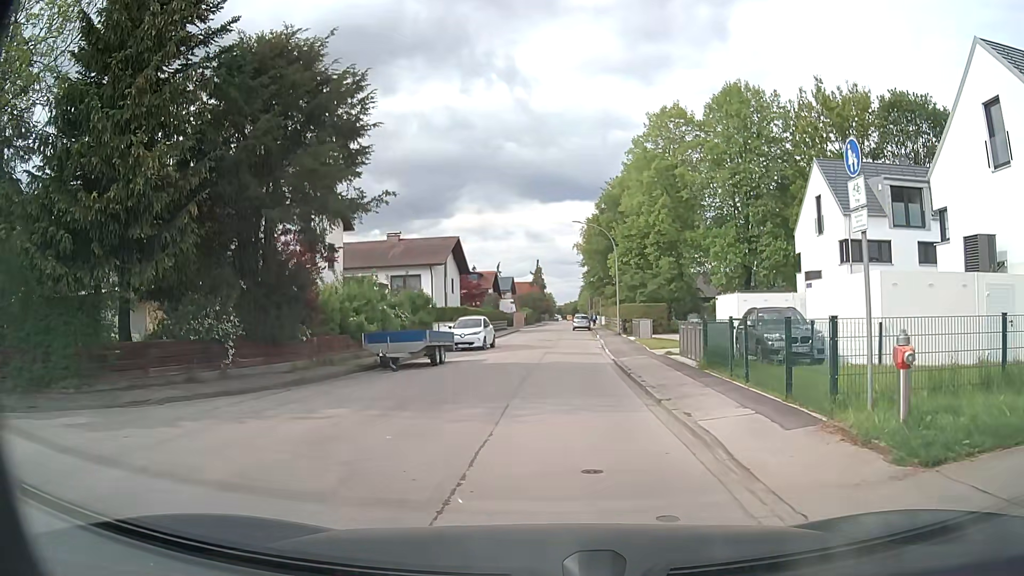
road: residential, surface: asphalt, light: Day
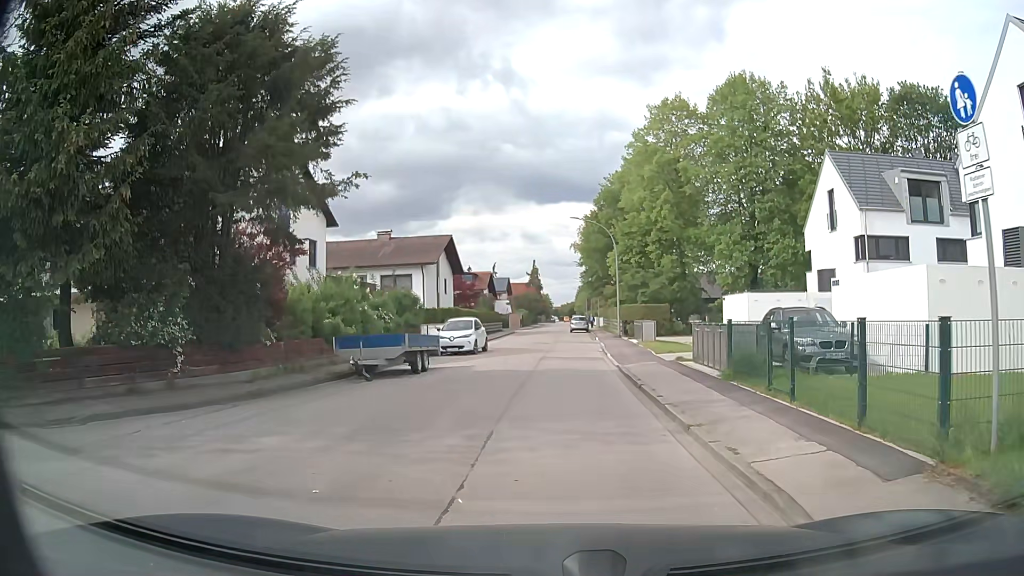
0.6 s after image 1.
(0.0, +2.4) m; 0°
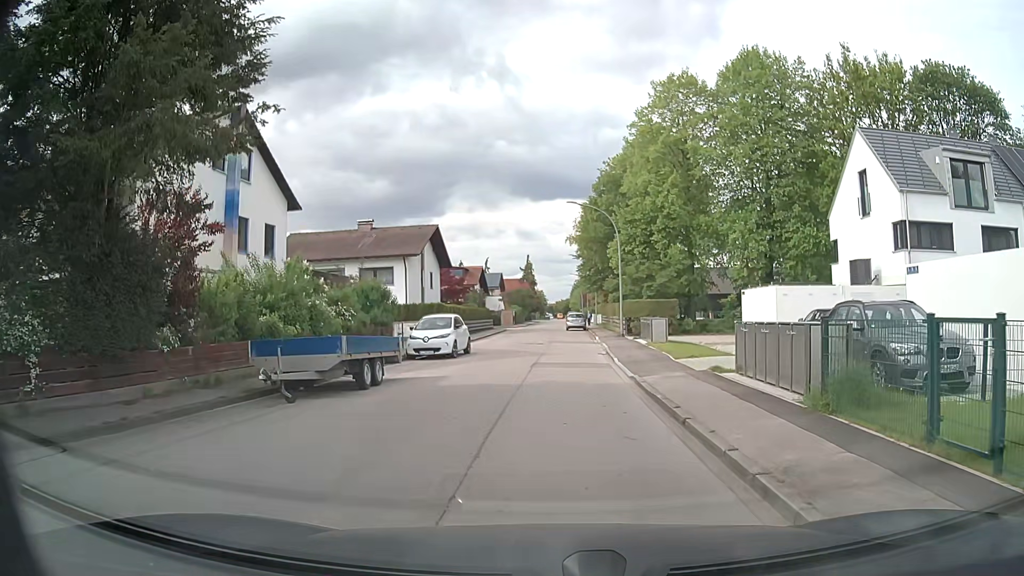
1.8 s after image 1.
(+0.1, +4.7) m; +2°
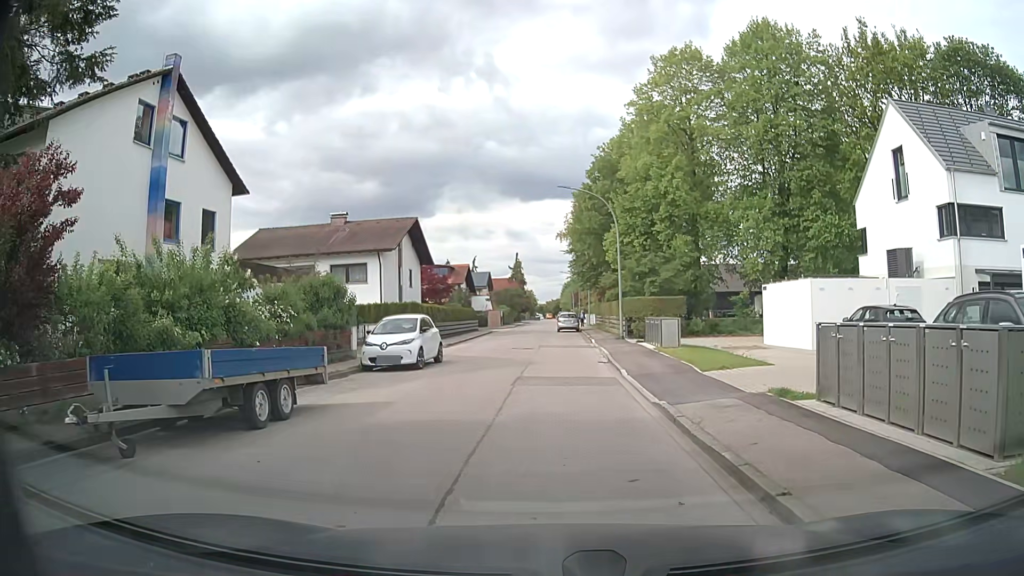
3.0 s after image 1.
(0.0, +4.7) m; +1°
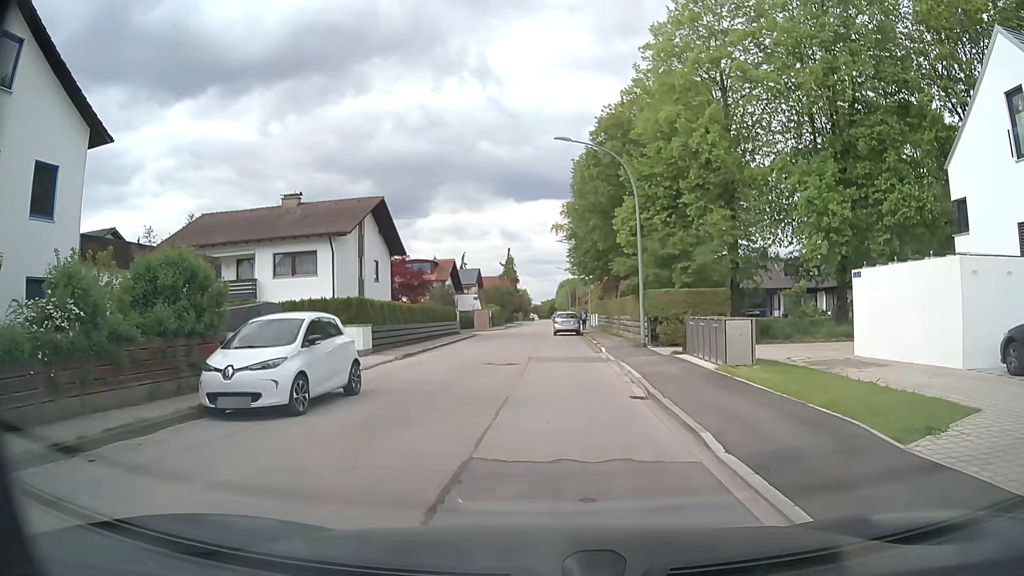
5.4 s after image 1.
(0.0, +9.3) m; 0°
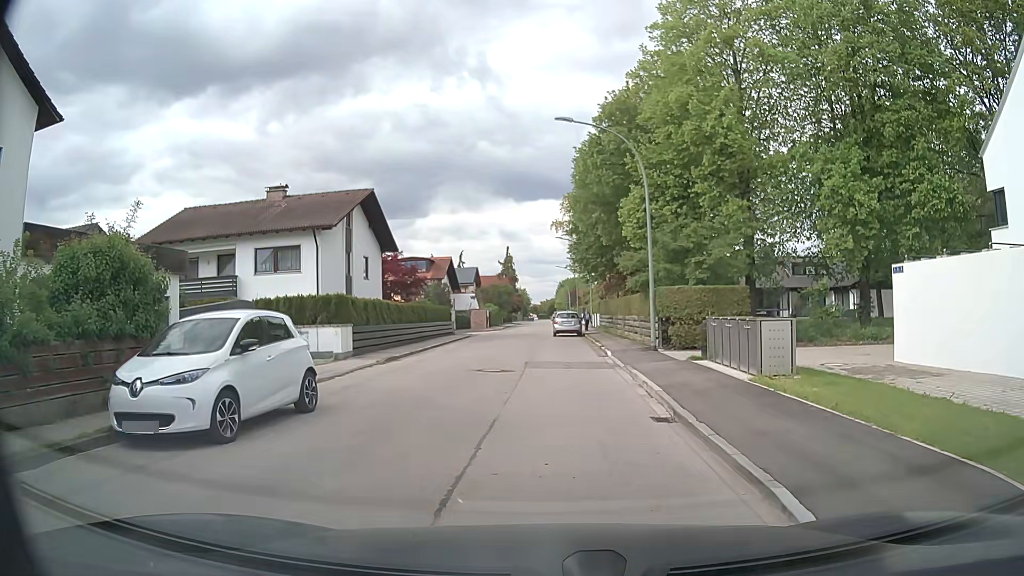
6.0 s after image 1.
(0.0, +2.5) m; 0°
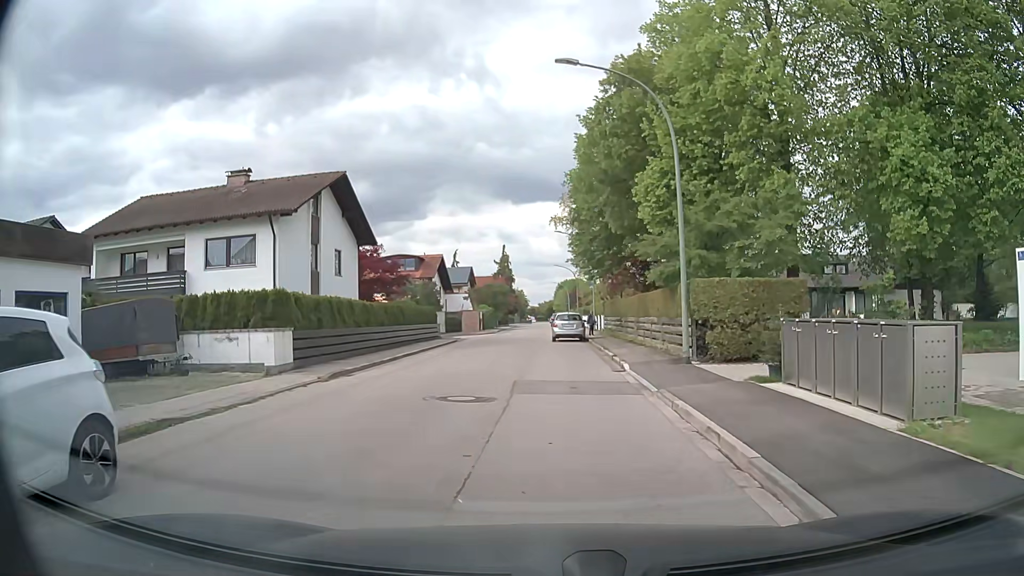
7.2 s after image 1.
(0.0, +5.5) m; -1°
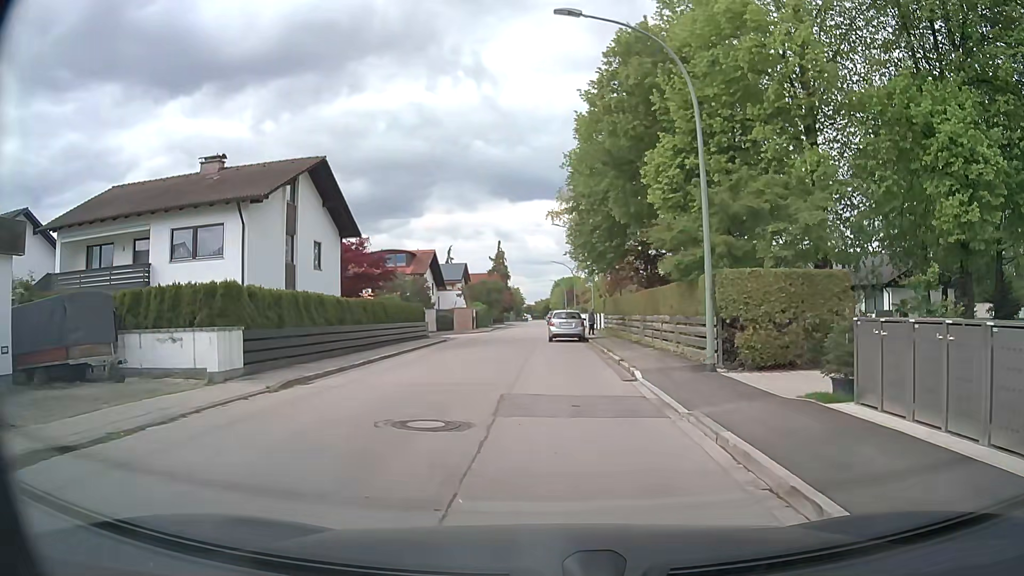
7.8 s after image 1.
(0.0, +2.9) m; +1°
